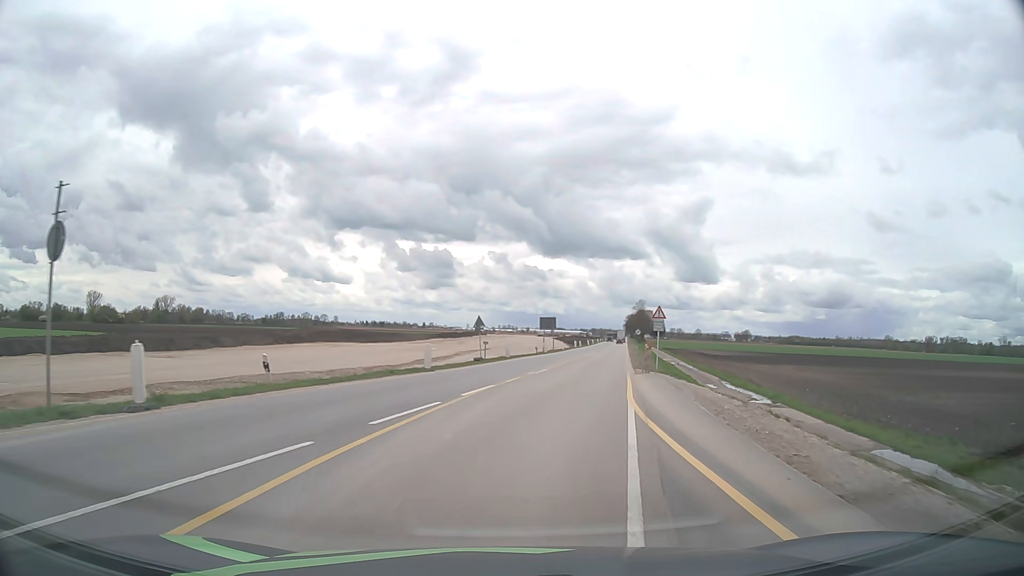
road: unclassified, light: Day
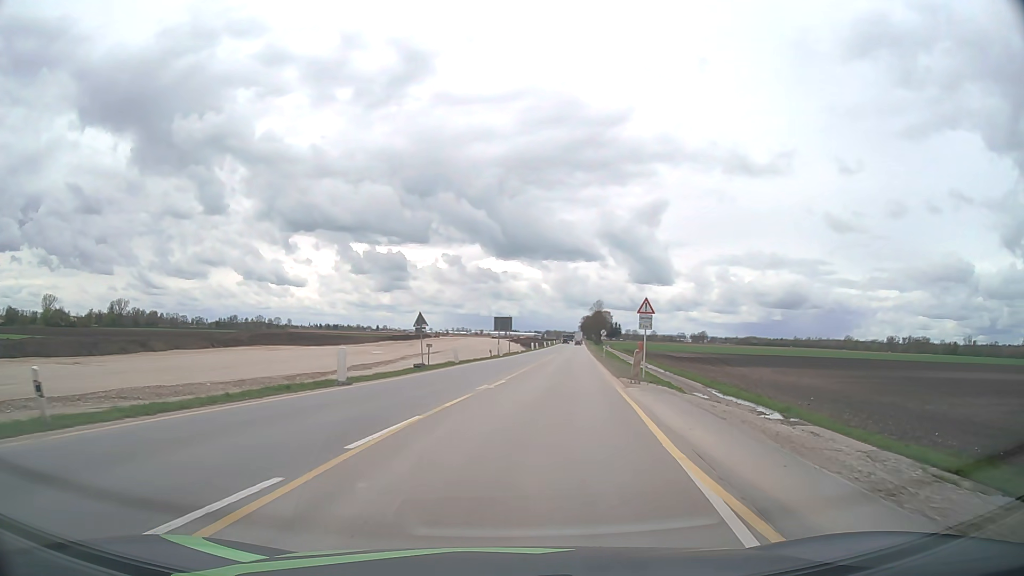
(+0.3, +8.0) m; +4°
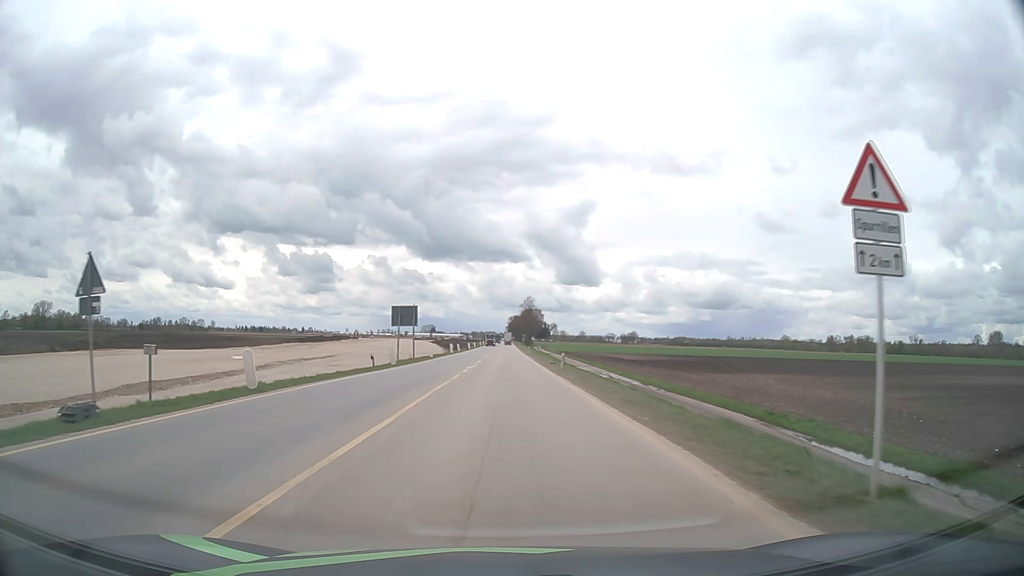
(+1.9, +24.3) m; +7°
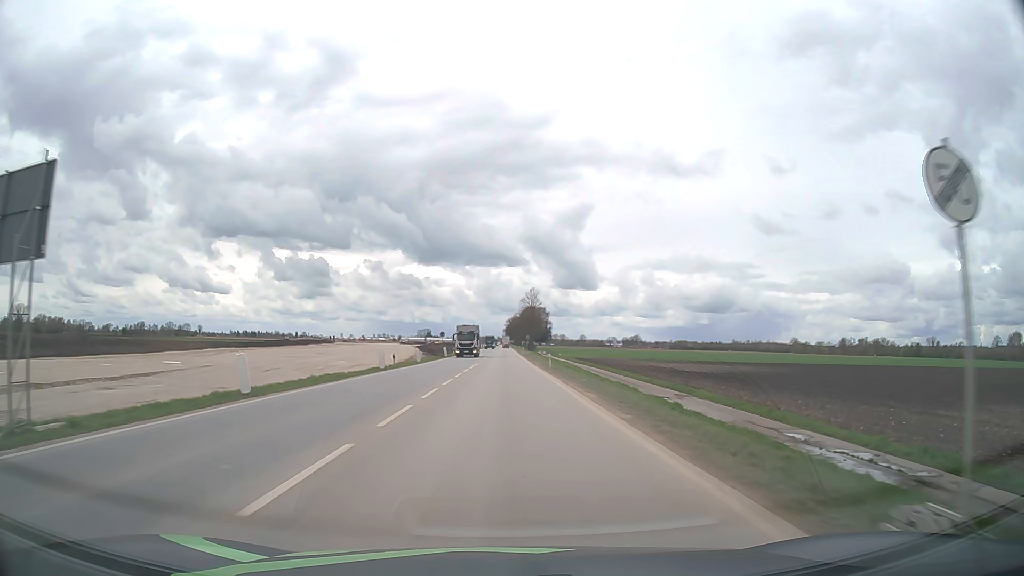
(+0.2, +45.0) m; 0°
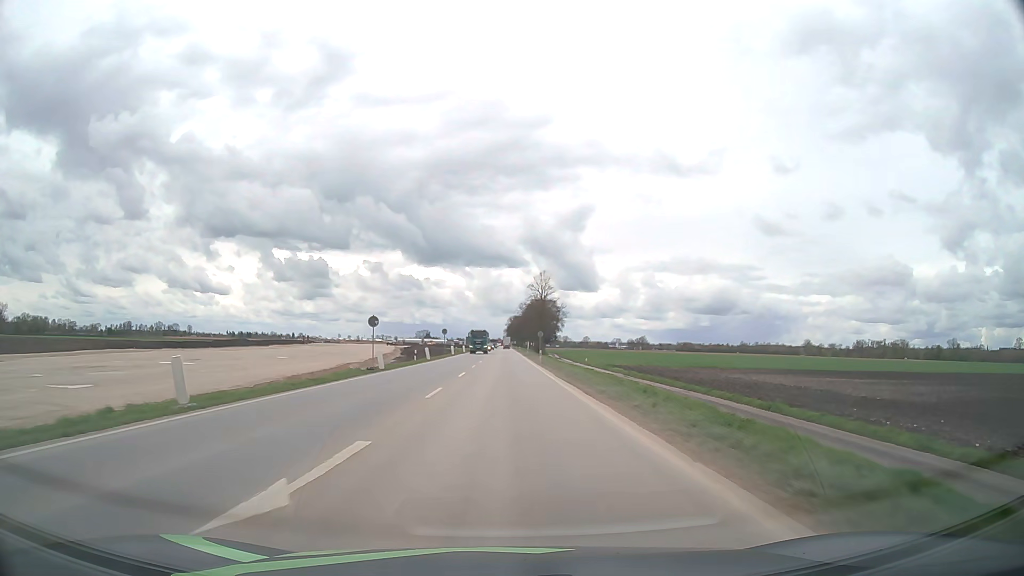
(-0.1, +42.9) m; 0°
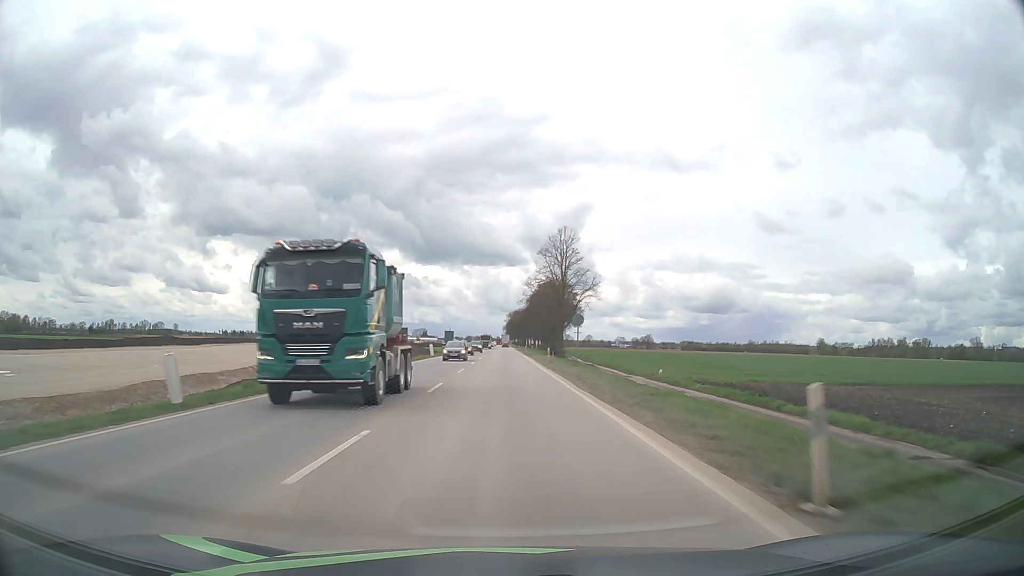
(+0.2, +47.4) m; 0°
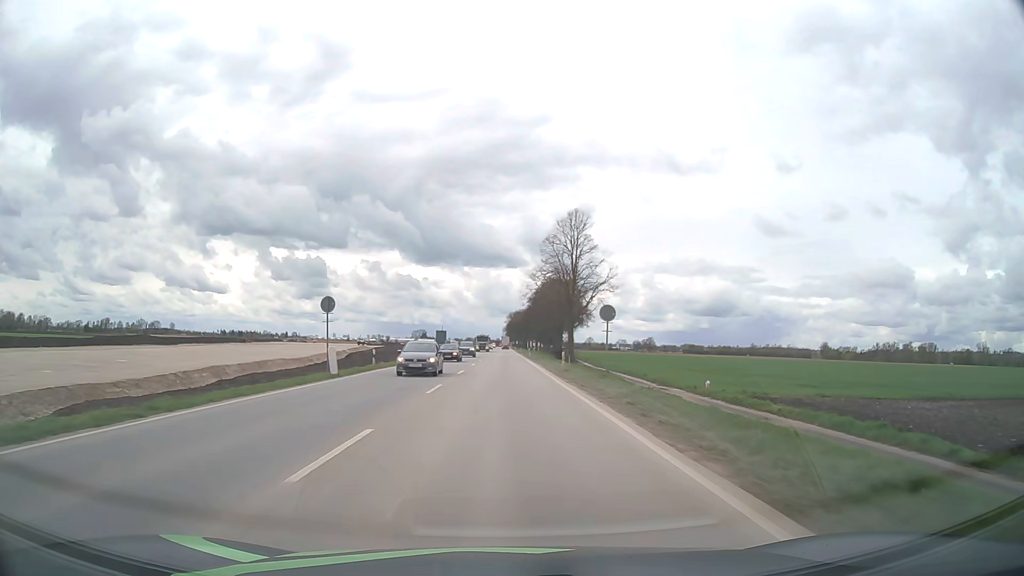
(0.0, +11.9) m; 0°
(0, +10) (0, +20) (0, +30) (0, +40) (0, +50) (0, +60) (0, +70) (0, +80) (0, +90) (0, +100) m
